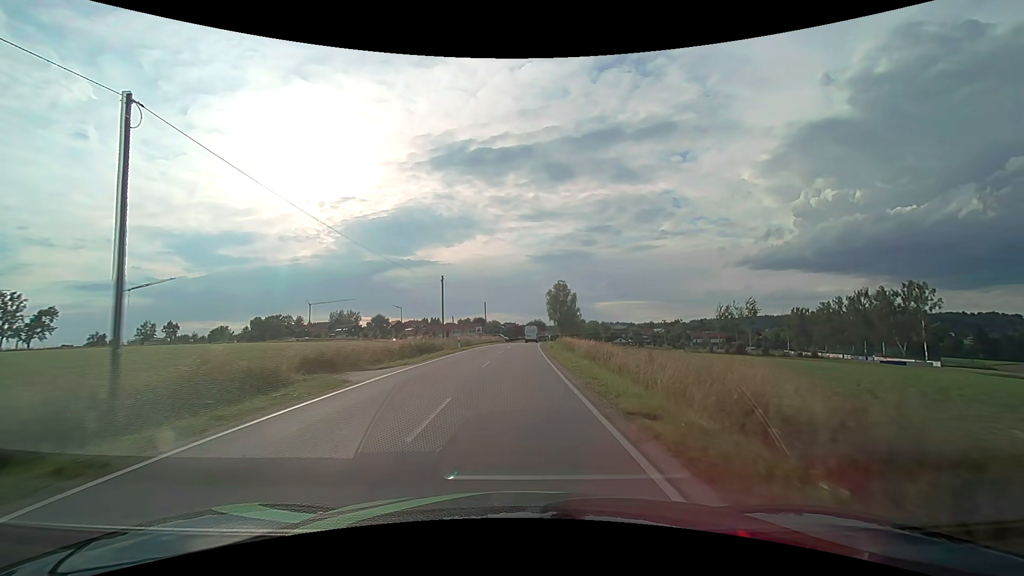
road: tertiary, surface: asphalt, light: Day
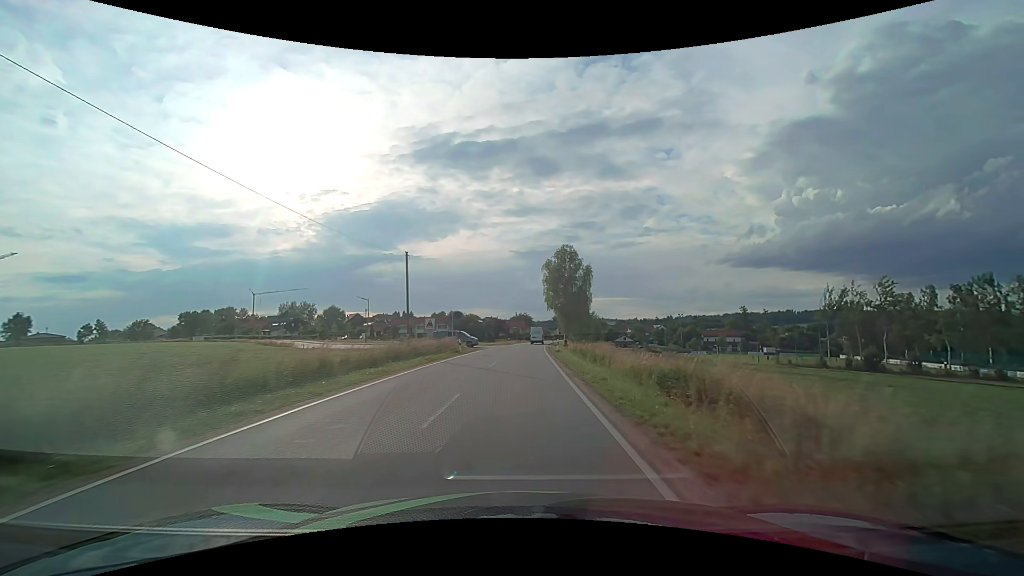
(+0.7, +47.2) m; +2°
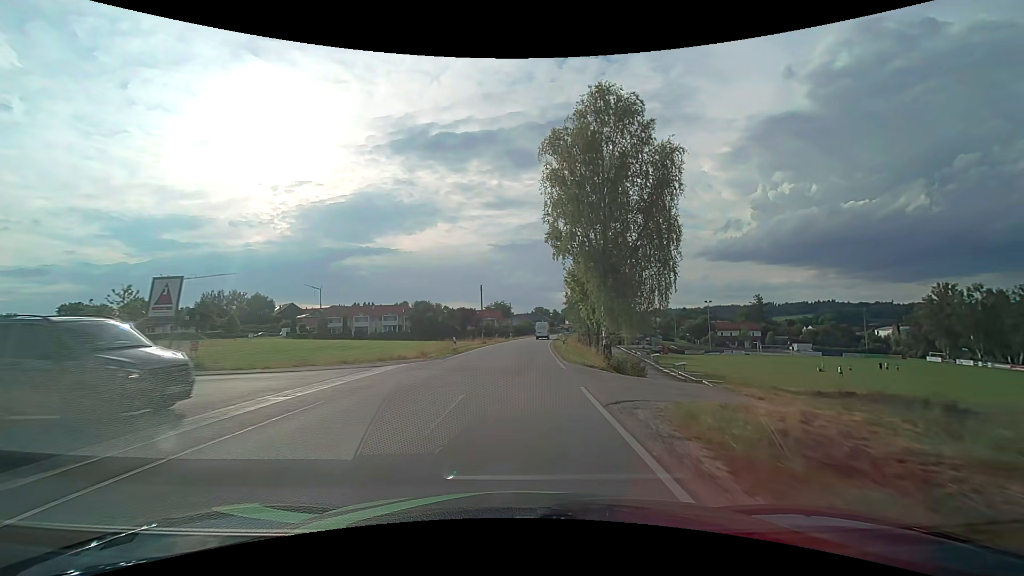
(+1.2, +48.6) m; +2°
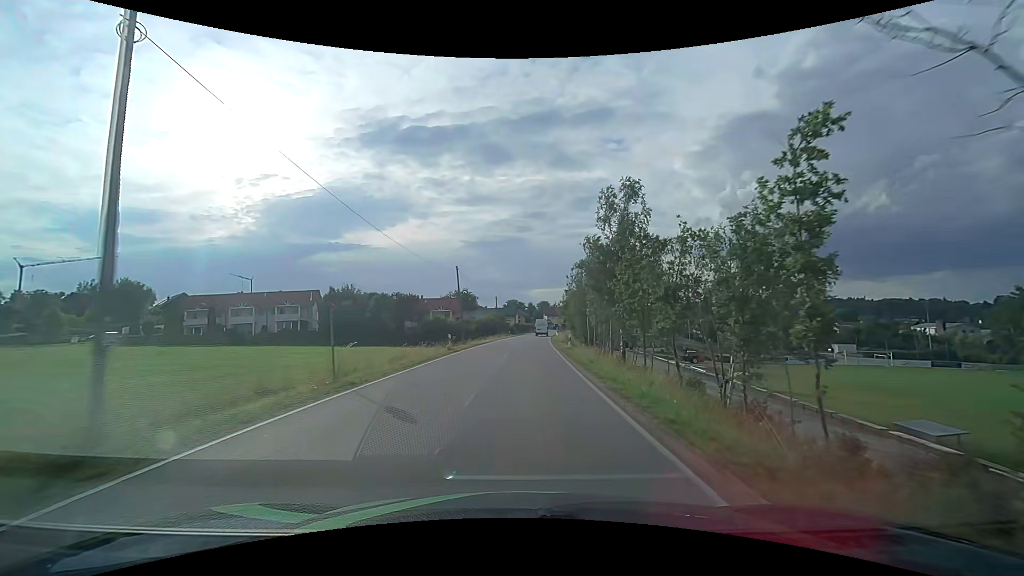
(+1.1, +46.2) m; +3°
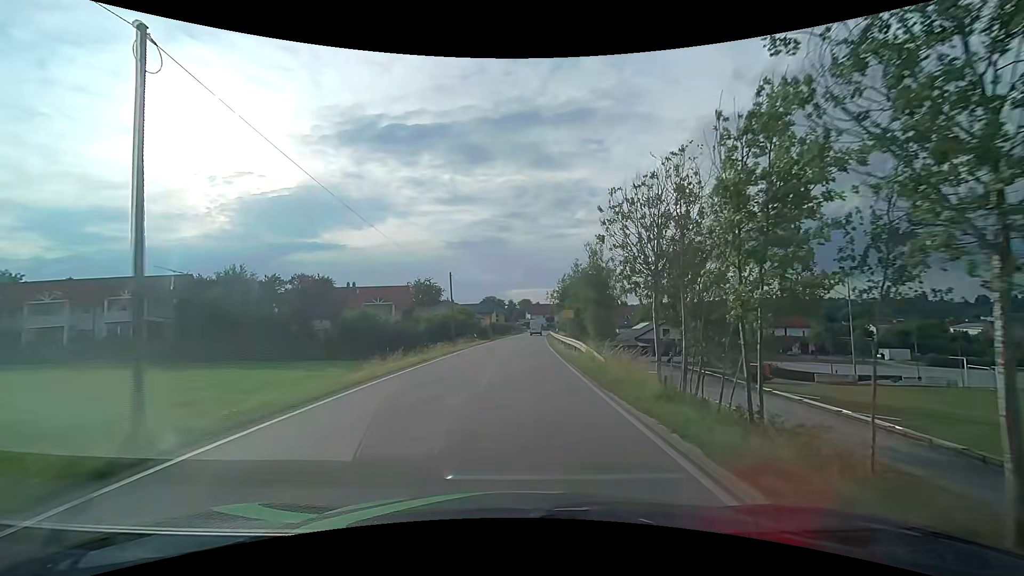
(+0.6, +32.5) m; +2°
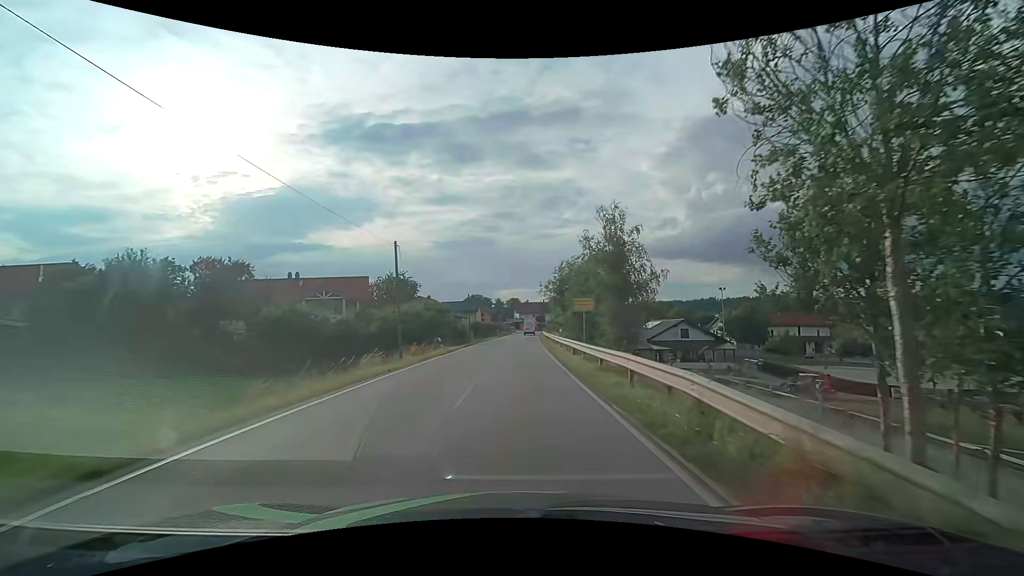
(+0.2, +14.8) m; +1°
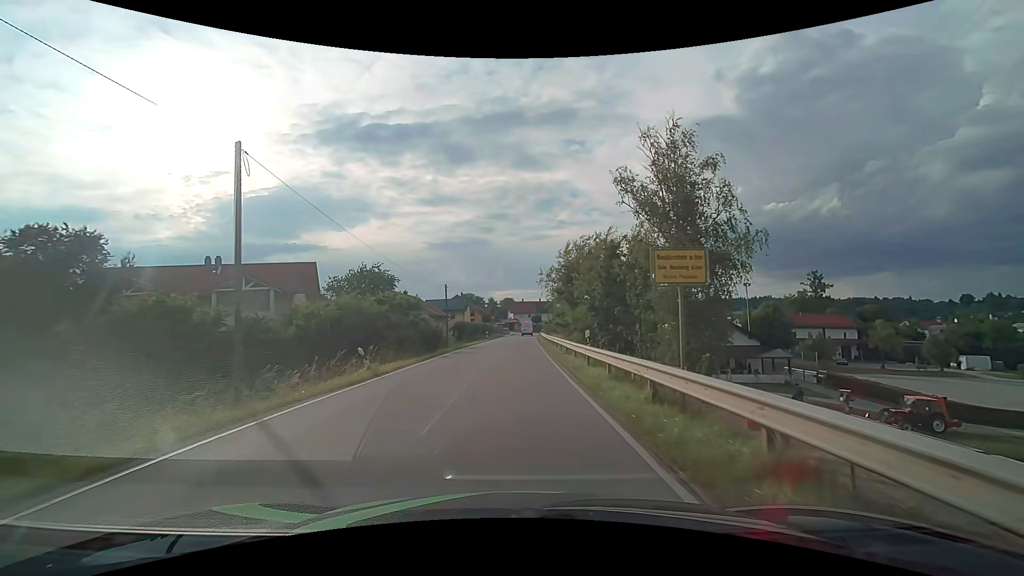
(+0.2, +14.2) m; +1°
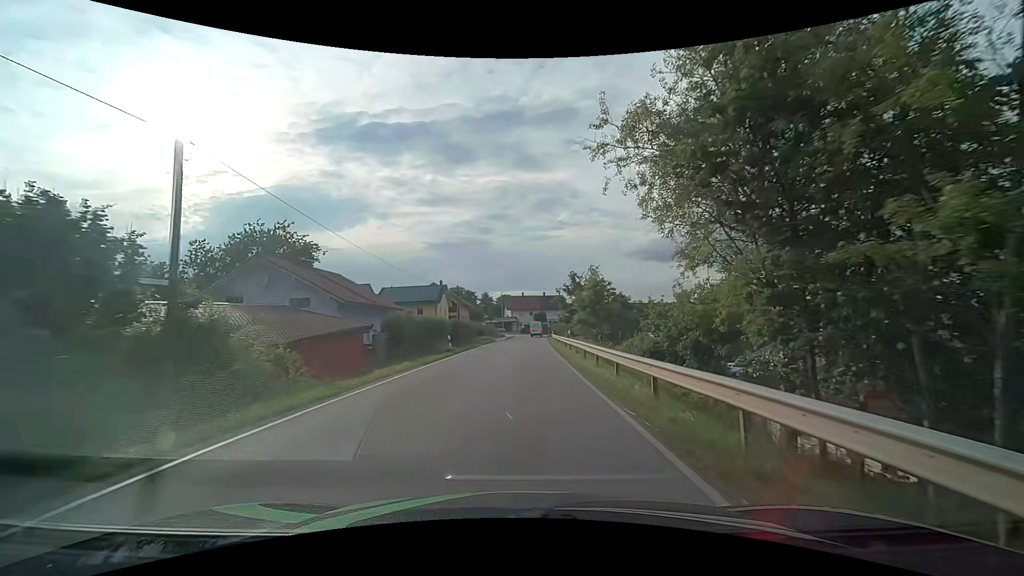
(+0.1, +35.1) m; 0°
(0, +10) (0, +20) (+1, +30) (+1, +40) (+1, +50) (+2, +60) (+2, +70) (+3, +80) (+3, +90) (+4, +100) m
